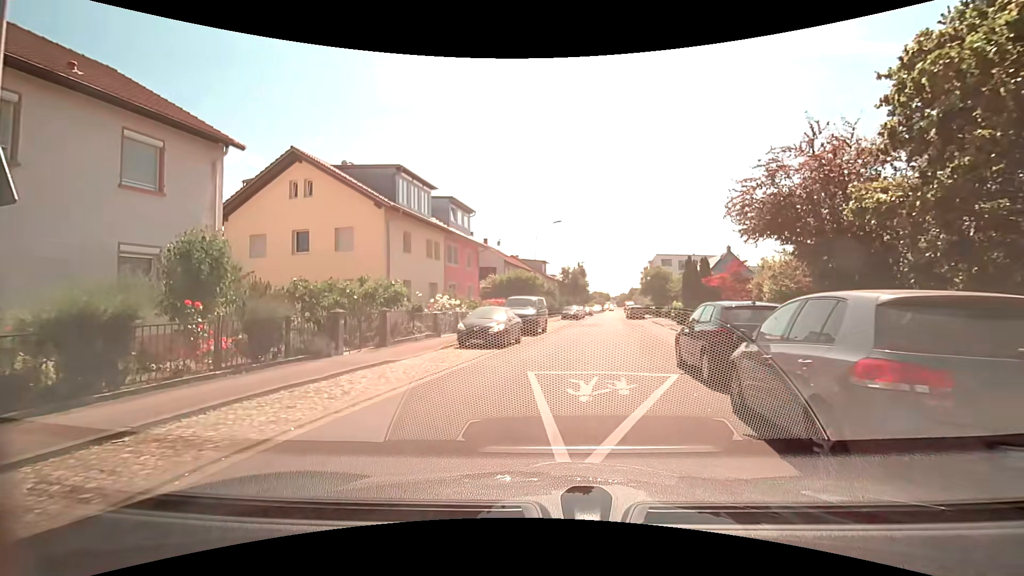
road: residential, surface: asphalt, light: Day
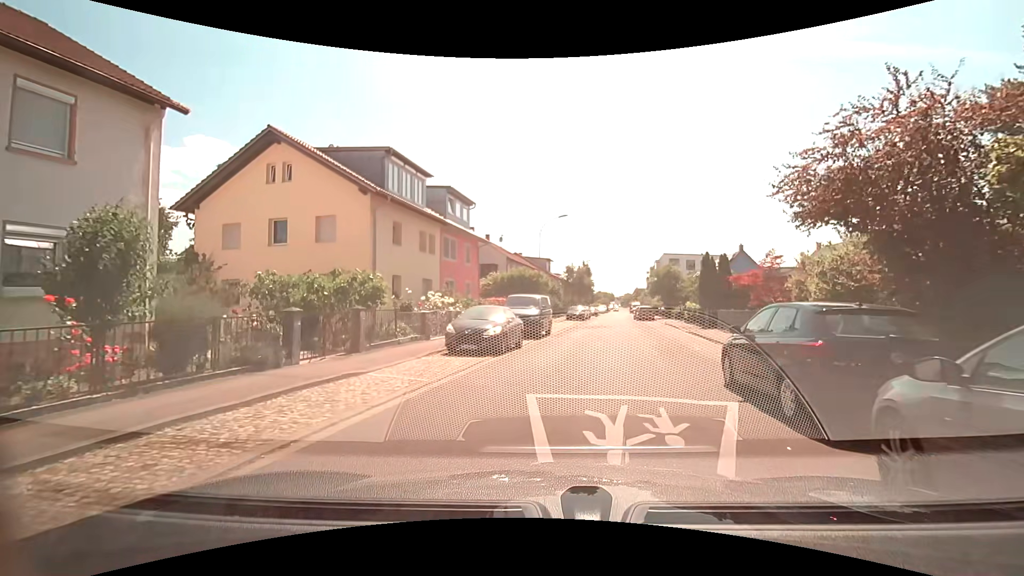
(0.0, +2.8) m; -1°
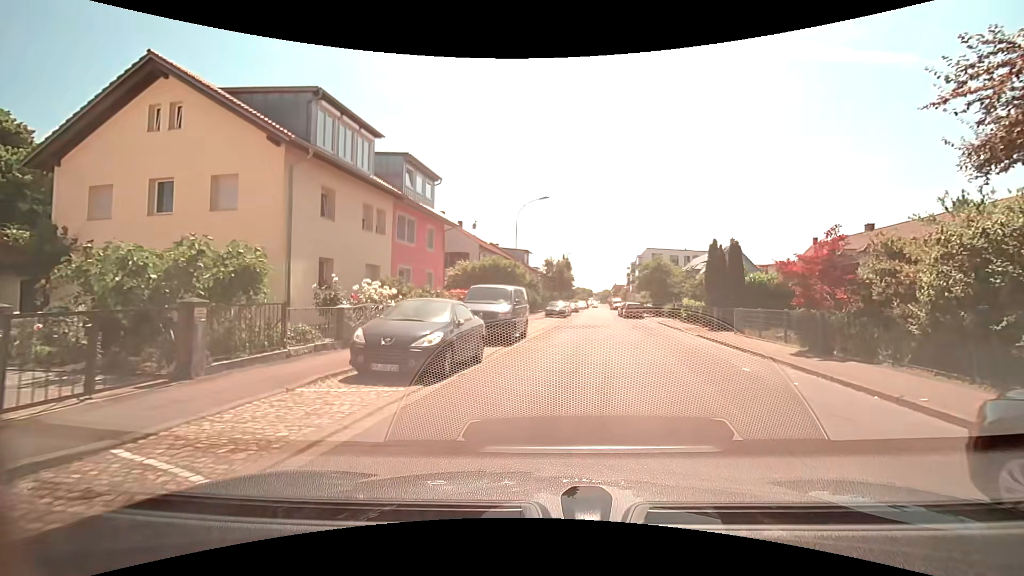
(+0.2, +5.6) m; +2°
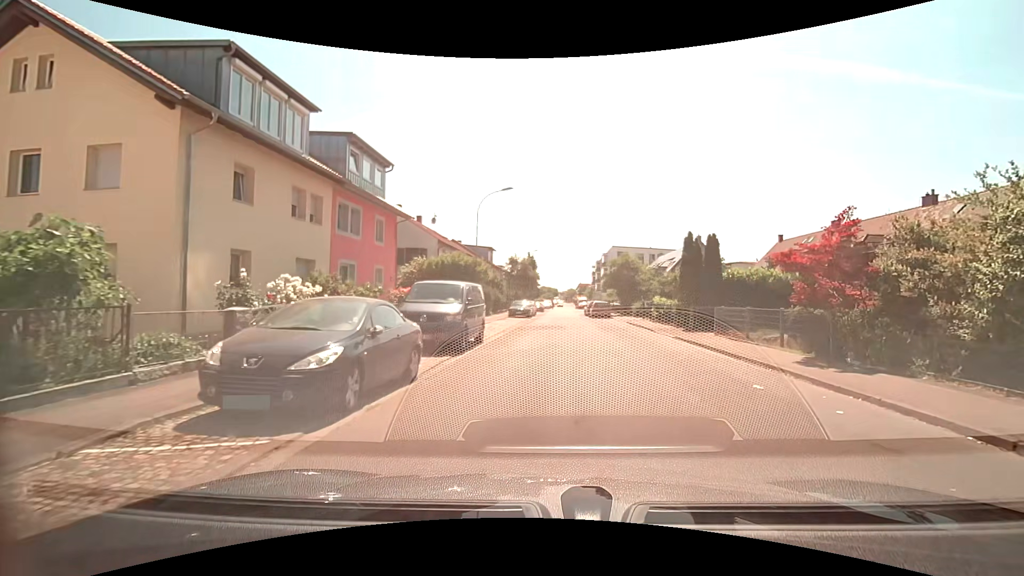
(+0.1, +2.7) m; +5°
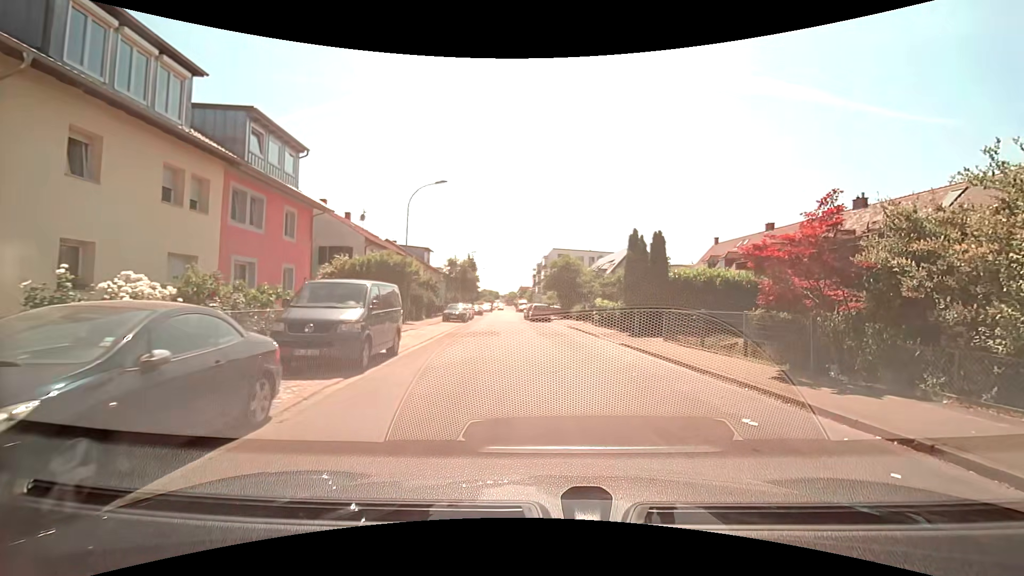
(+0.1, +2.7) m; +7°
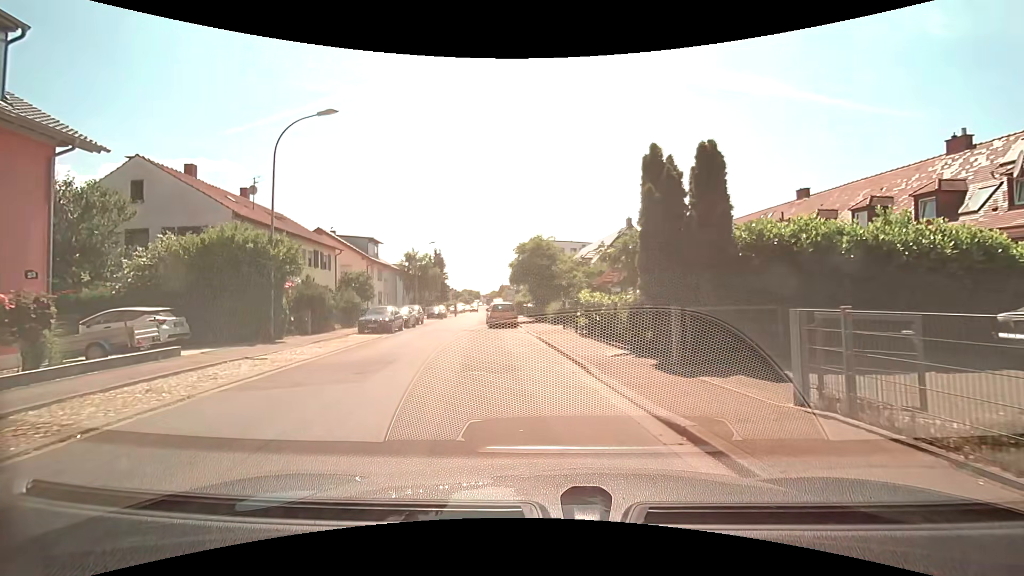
(+0.9, +12.1) m; +1°
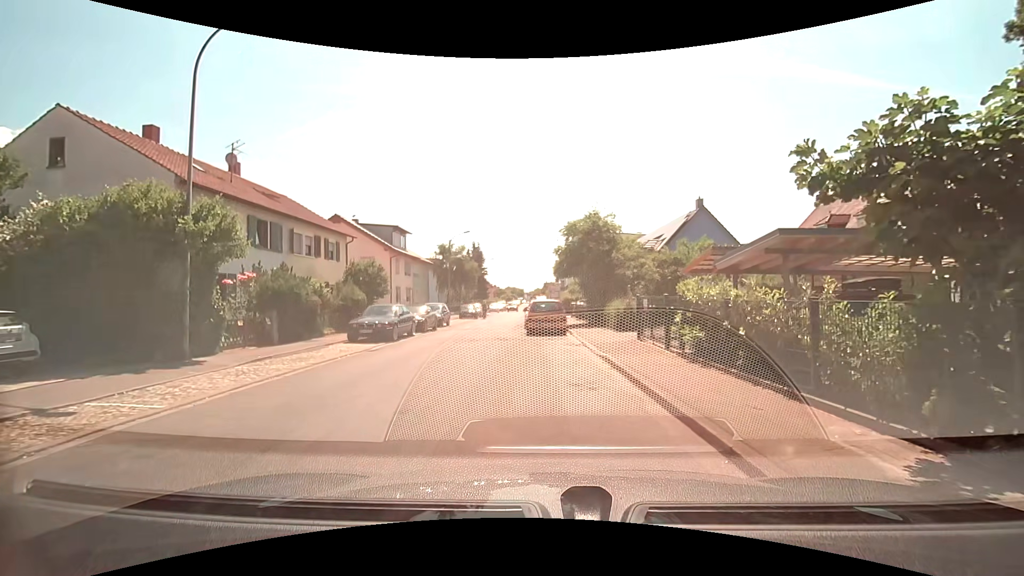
(-0.5, +7.5) m; -6°
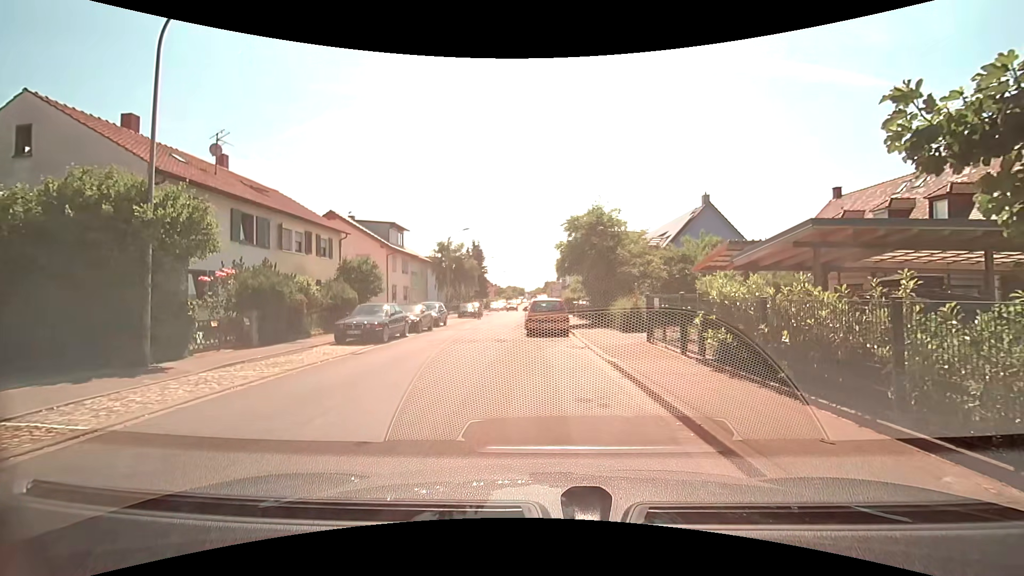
(0.0, +1.3) m; 0°
